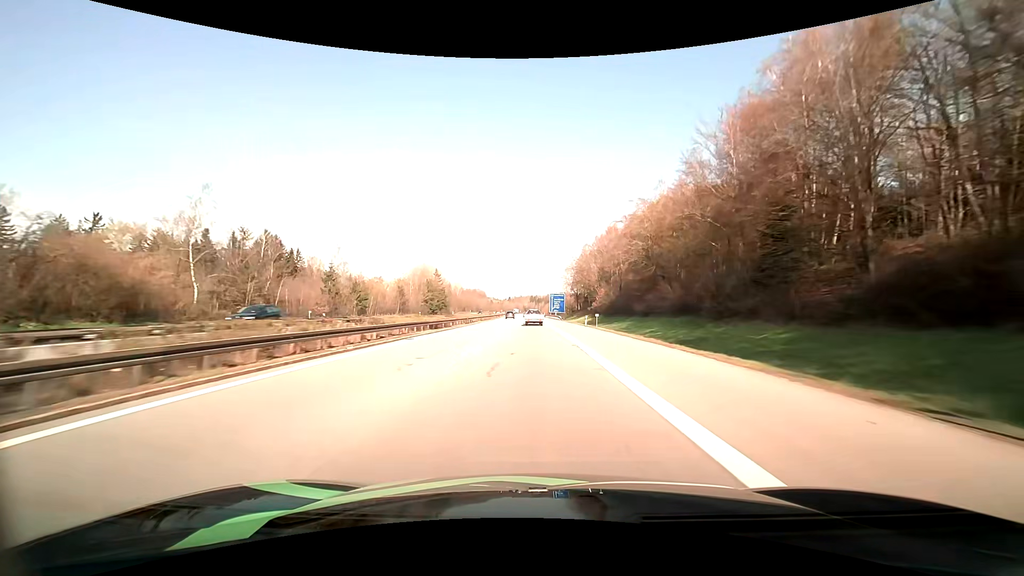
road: motorway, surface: asphalt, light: Day
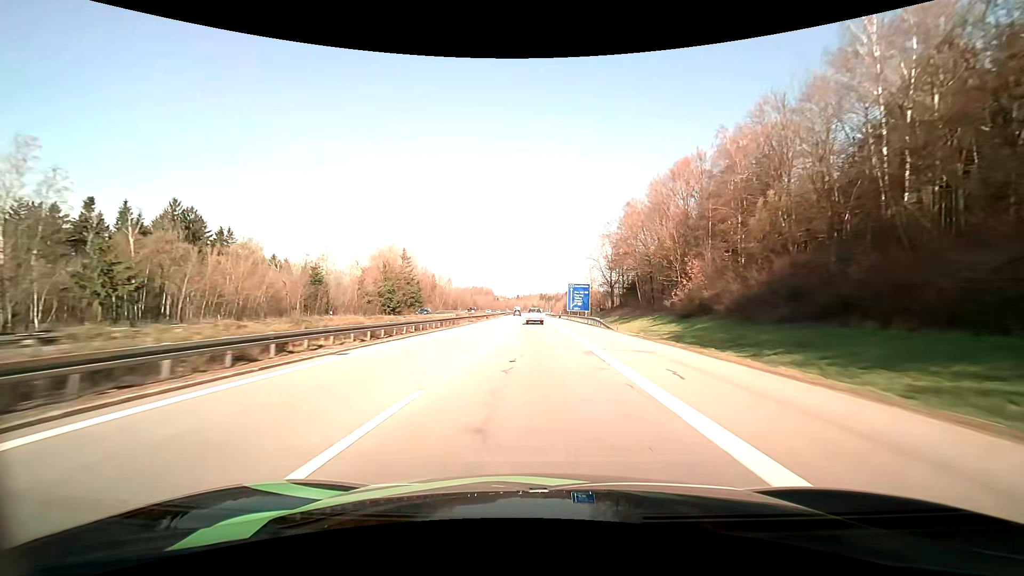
(-0.5, +49.9) m; -1°
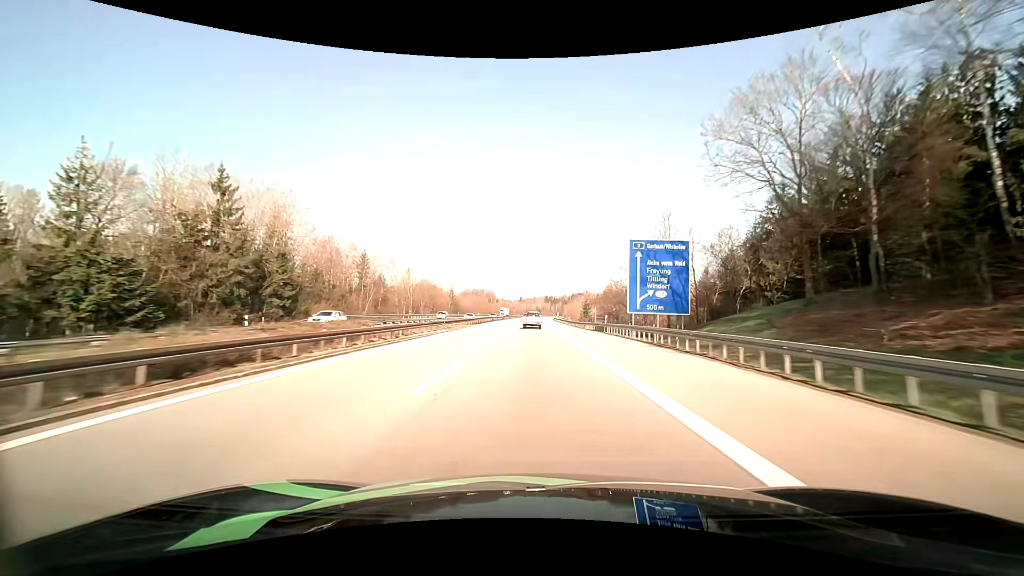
(-0.3, +67.0) m; 0°
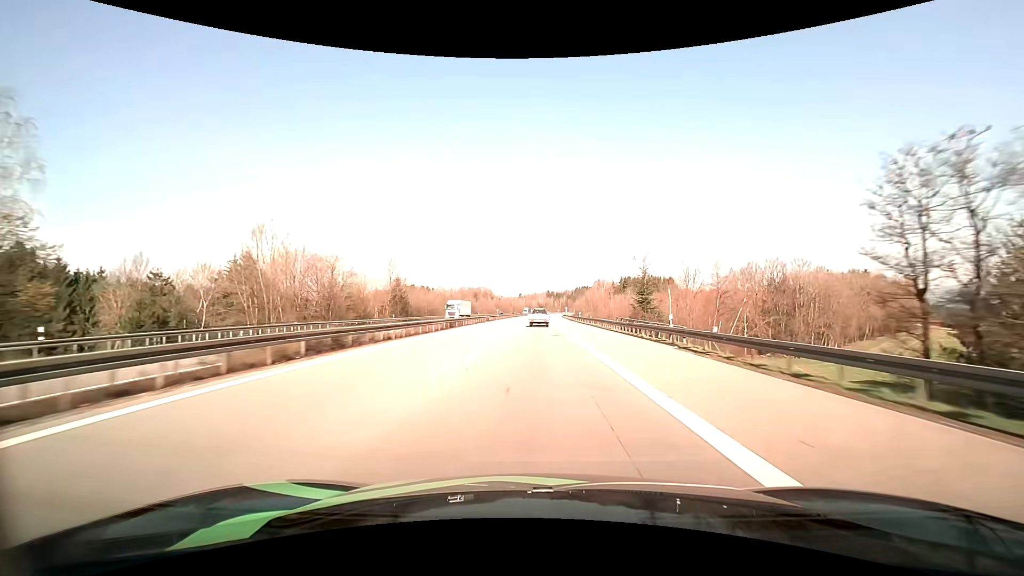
(-0.2, +67.9) m; 0°
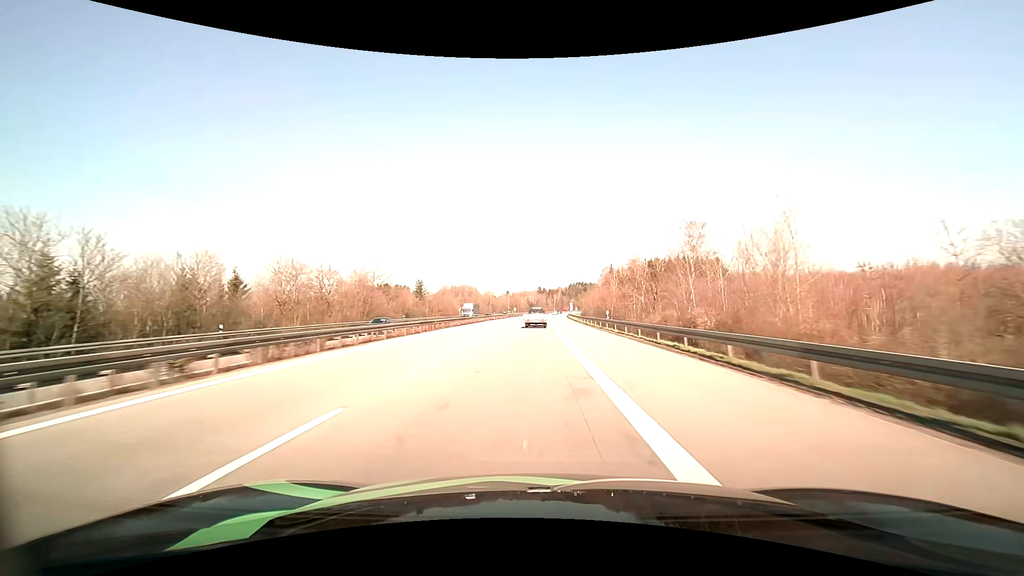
(+0.9, +85.3) m; +1°
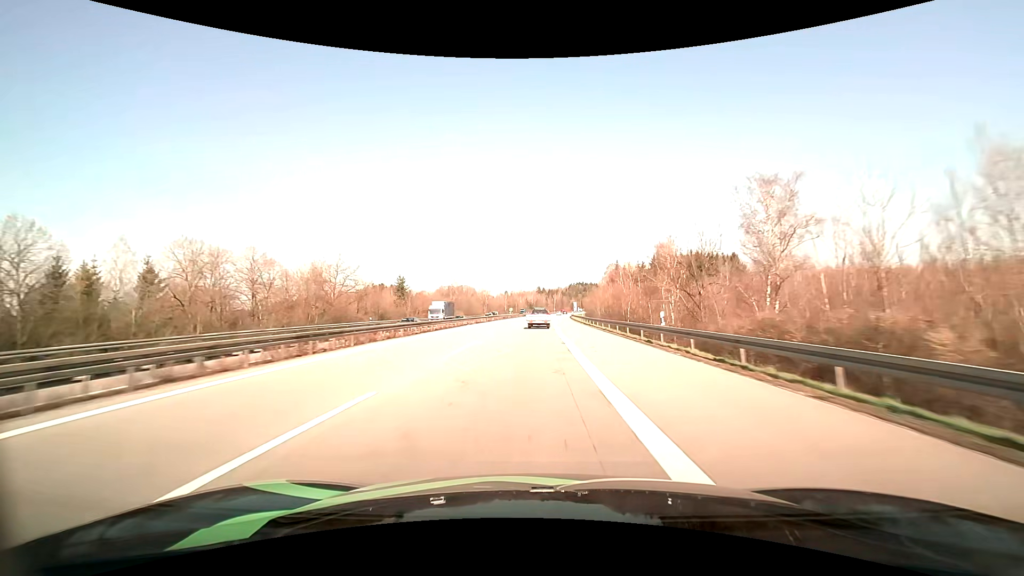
(0.0, +16.7) m; 0°
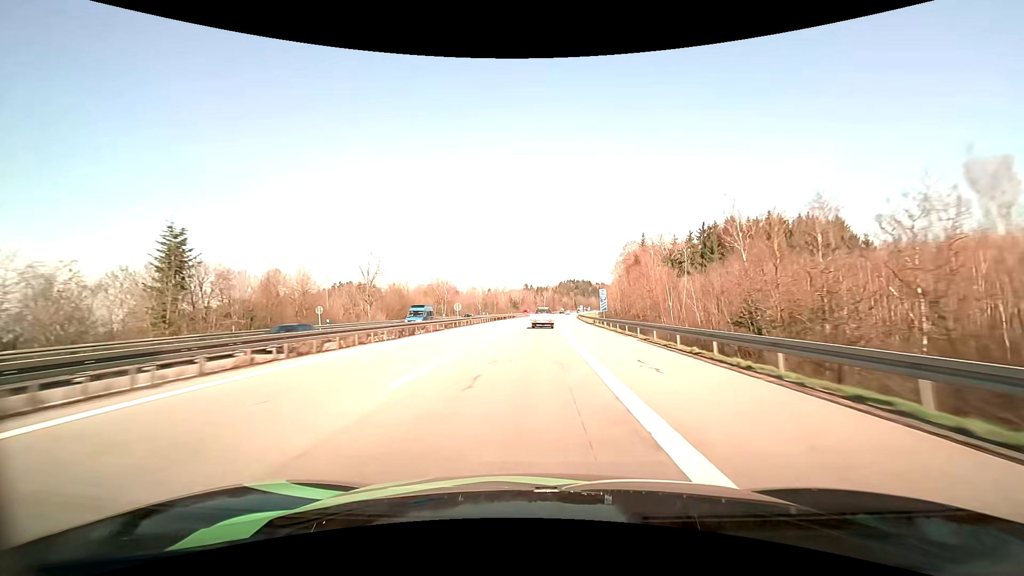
(+0.5, +66.1) m; +1°
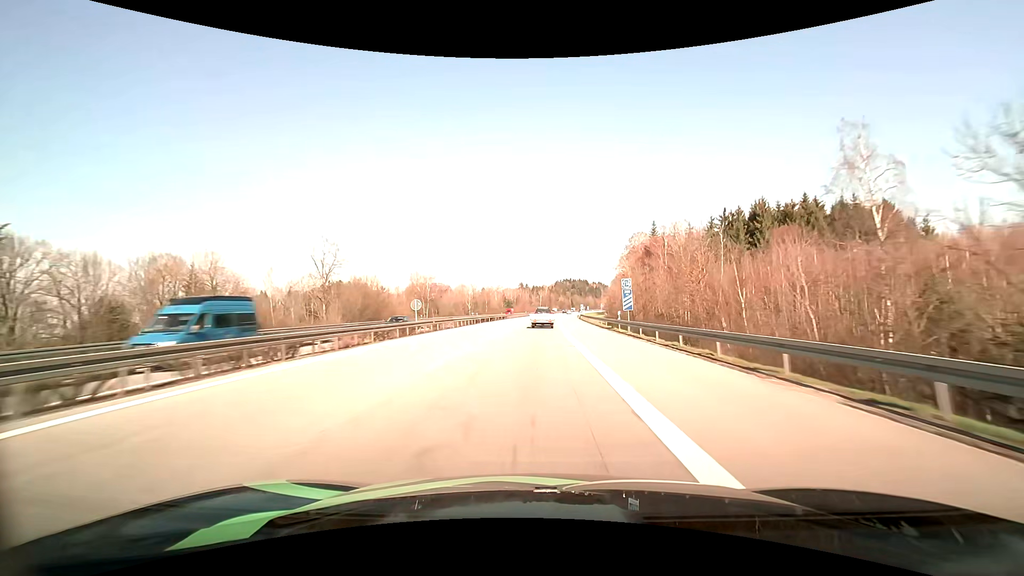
(+0.1, +16.3) m; 0°
(0, +10) (0, +20) (0, +30) (+1, +40) (+1, +50) (+1, +60) (+2, +70) (+2, +80) (+3, +90) (+3, +100) m
